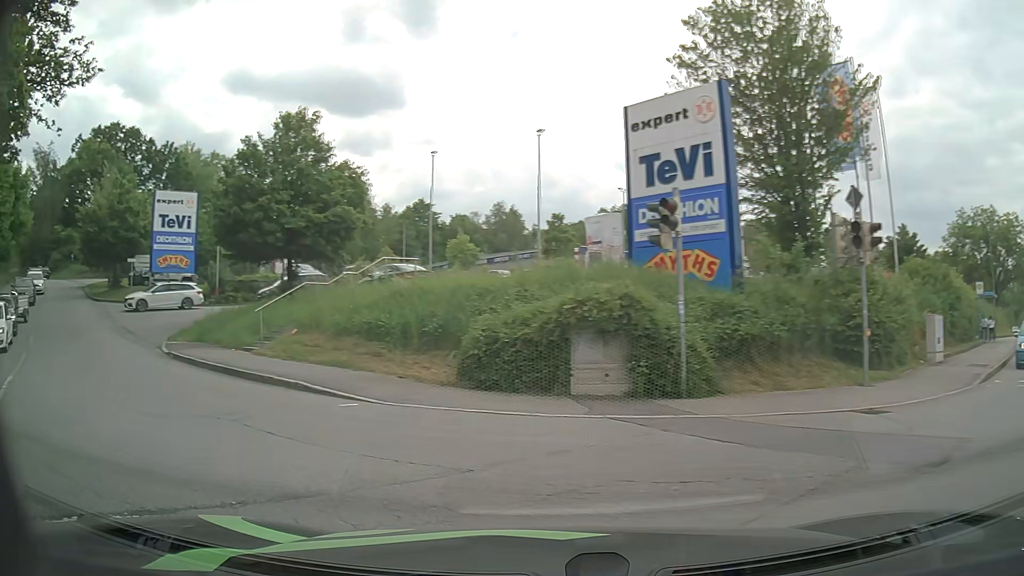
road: residential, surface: asphalt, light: Day
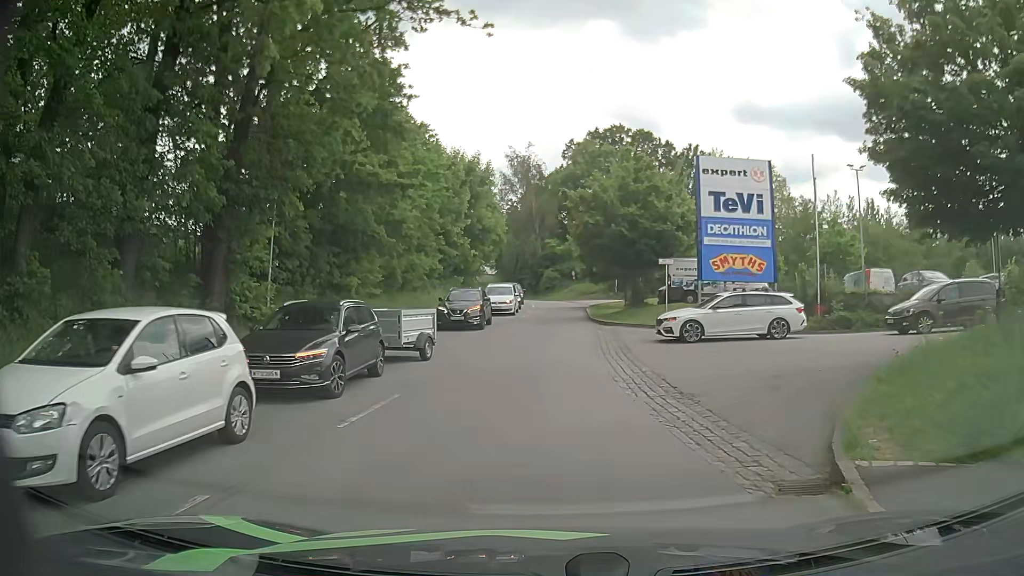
(-9.1, +13.4) m; -47°
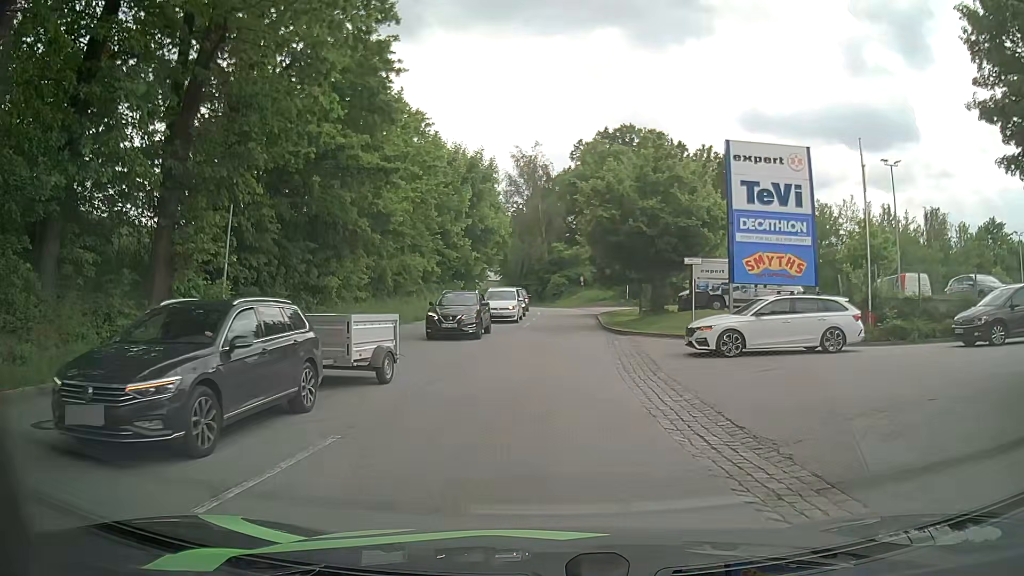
(0.0, +3.7) m; 0°
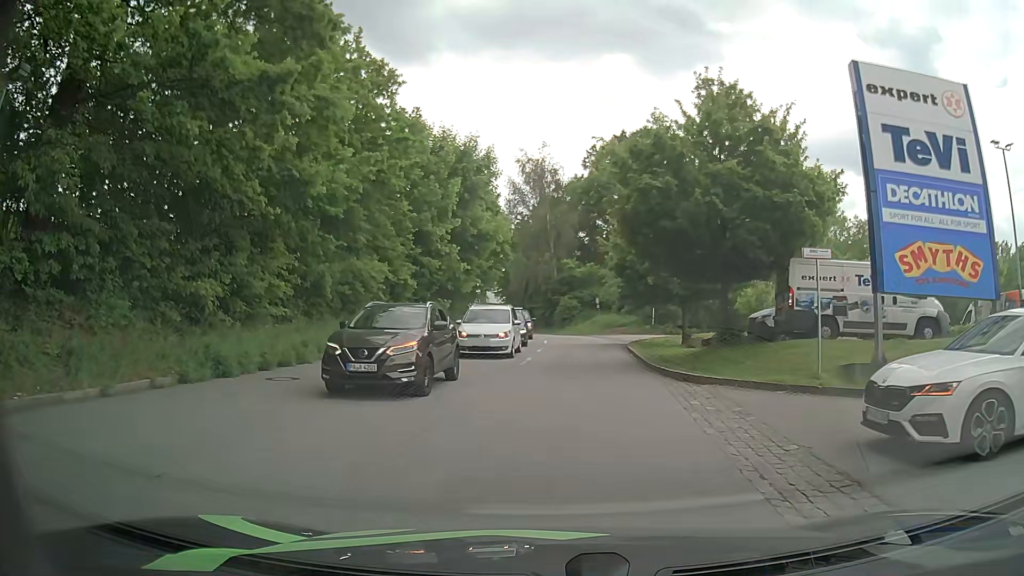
(-0.3, +10.2) m; -2°
